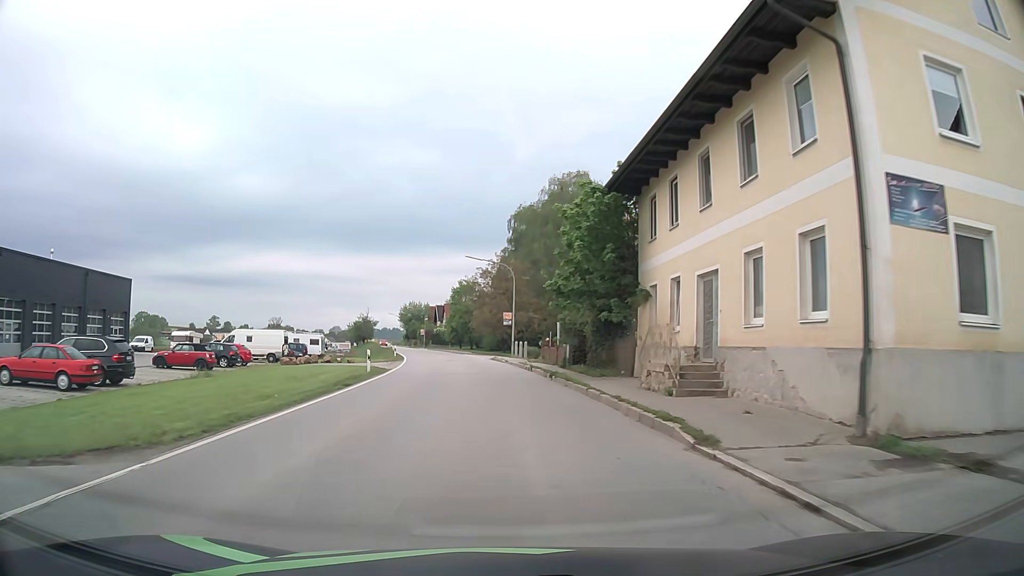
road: secondary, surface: asphalt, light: Day
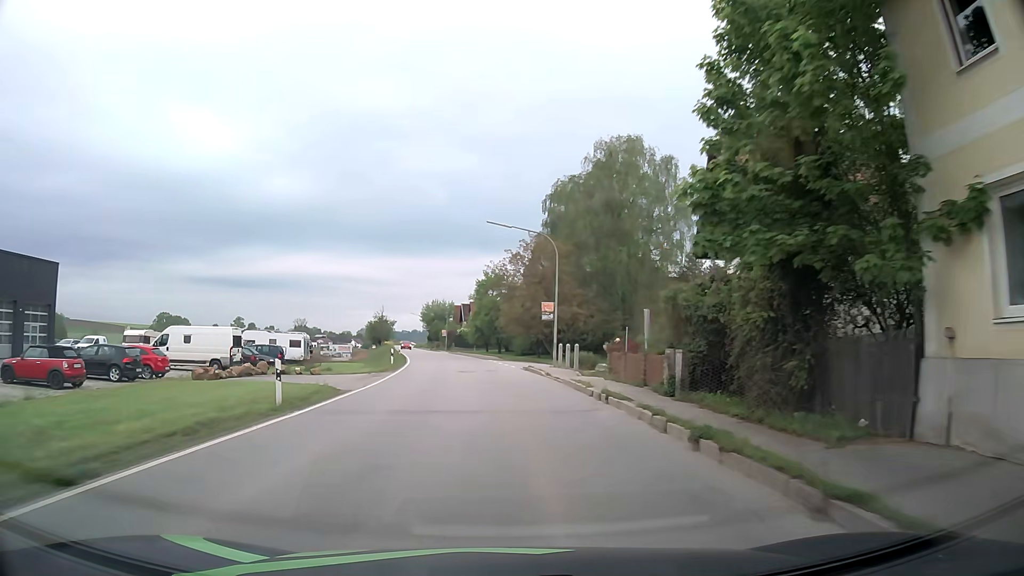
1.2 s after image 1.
(-0.4, +15.2) m; -3°
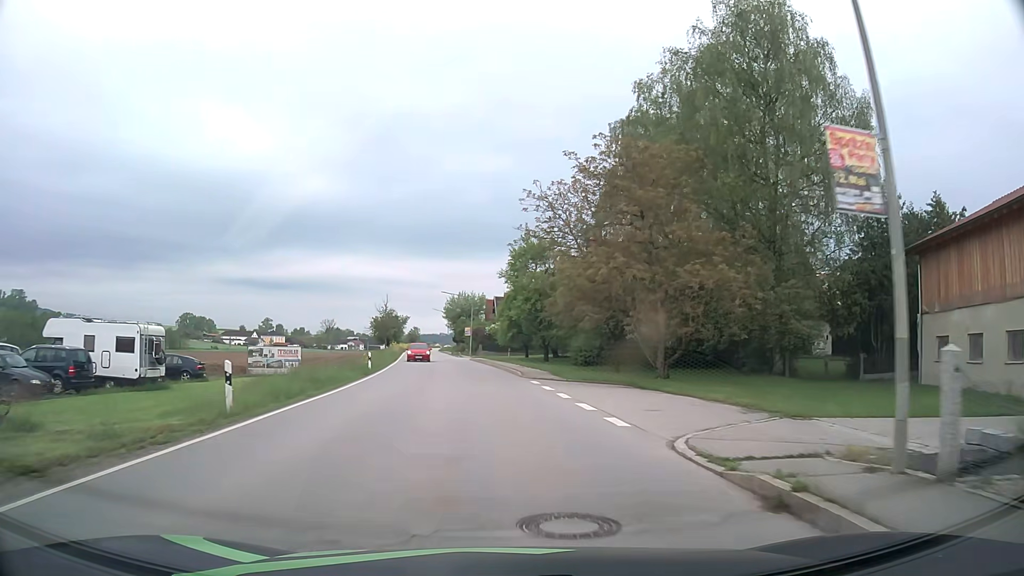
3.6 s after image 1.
(-0.8, +28.9) m; -3°
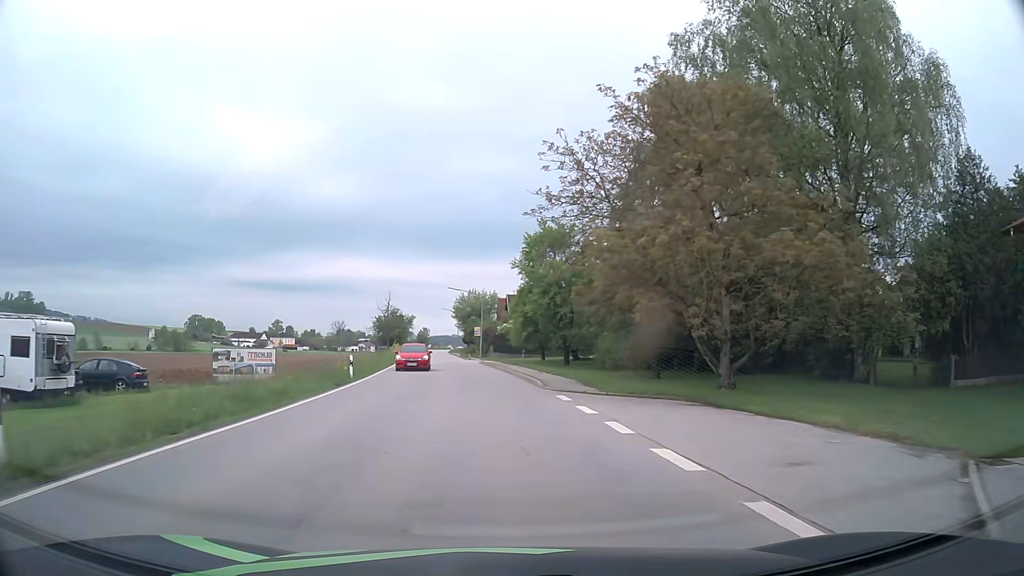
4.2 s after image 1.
(-0.1, +7.2) m; -2°
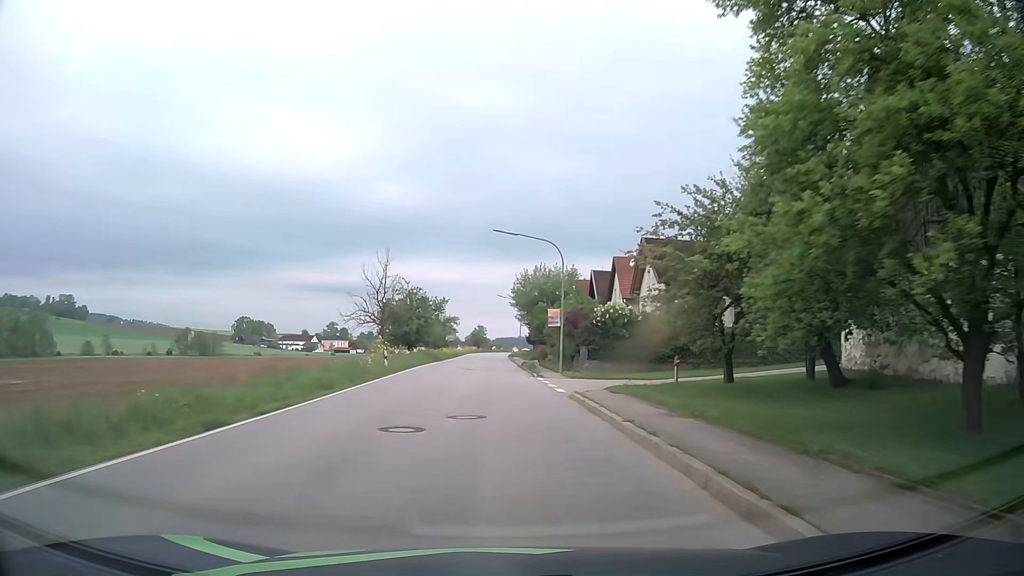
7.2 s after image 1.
(-1.6, +36.7) m; -5°
(0, +10) (0, +20) (-1, +30) (-1, +40) (-1, +50) (-2, +60) (-2, +70) (-2, +80) (-3, +90) (-3, +100) m
